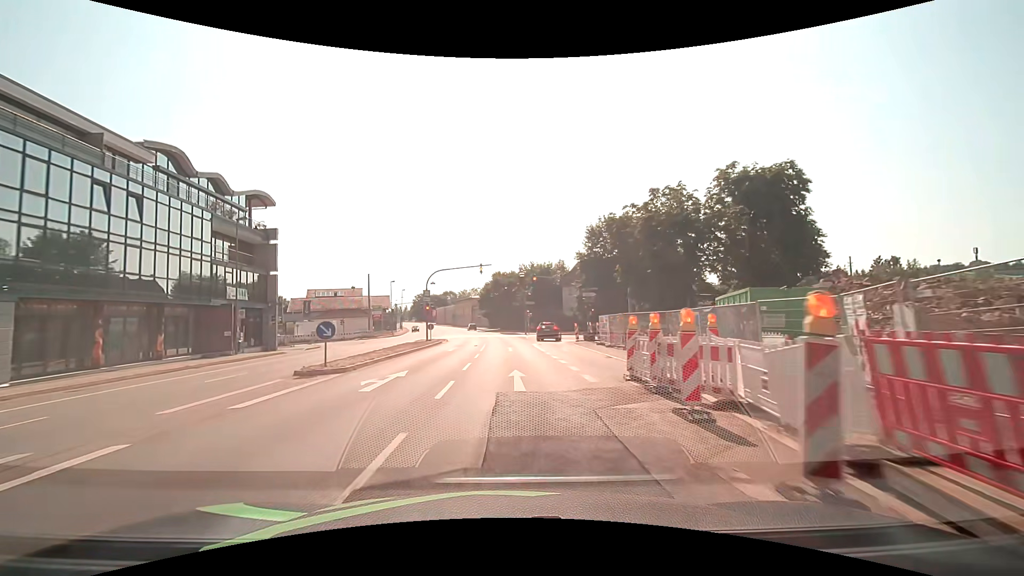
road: primary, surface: asphalt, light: Day
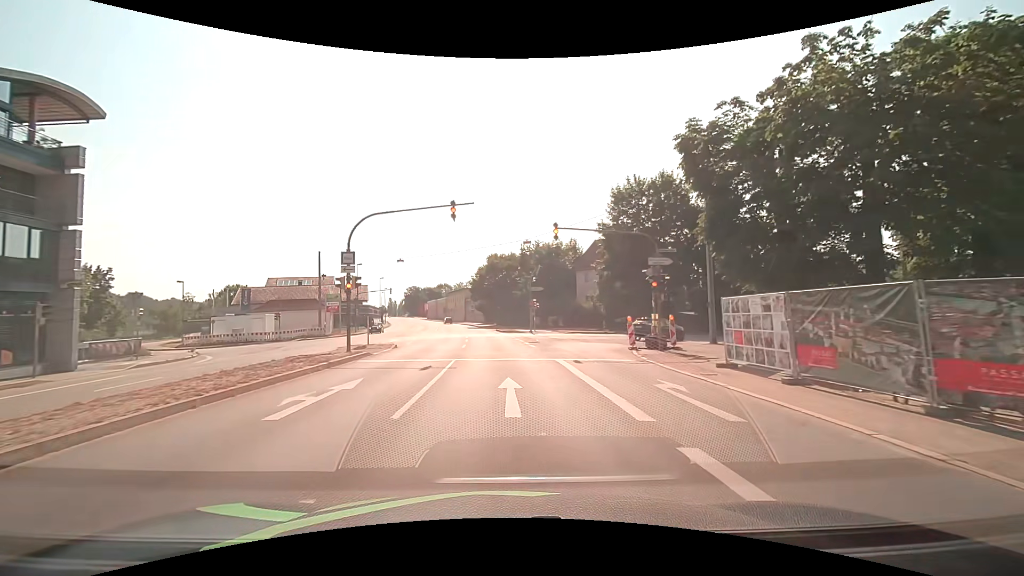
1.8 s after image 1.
(+0.1, +19.9) m; 0°
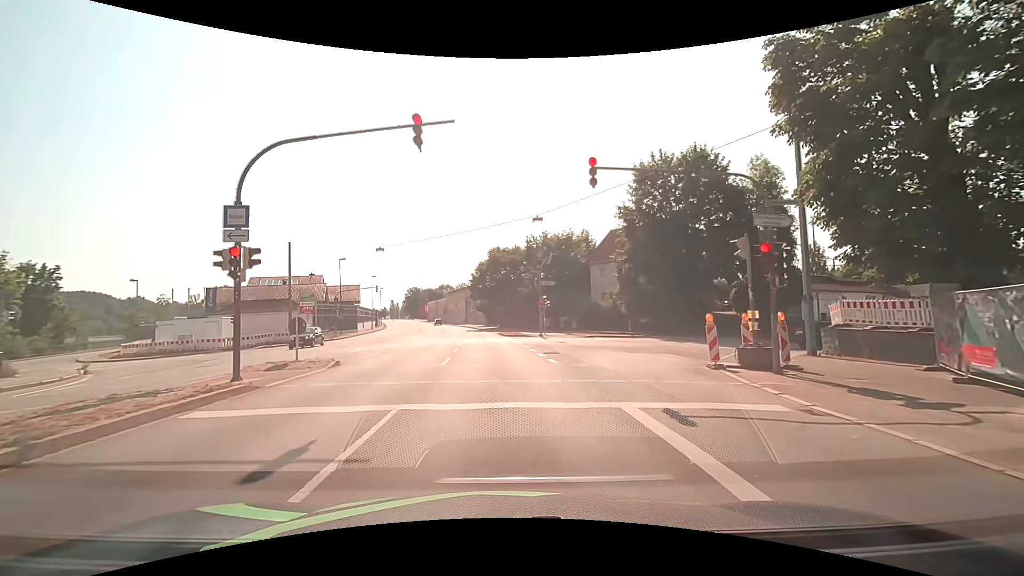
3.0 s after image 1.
(-0.1, +8.9) m; 0°
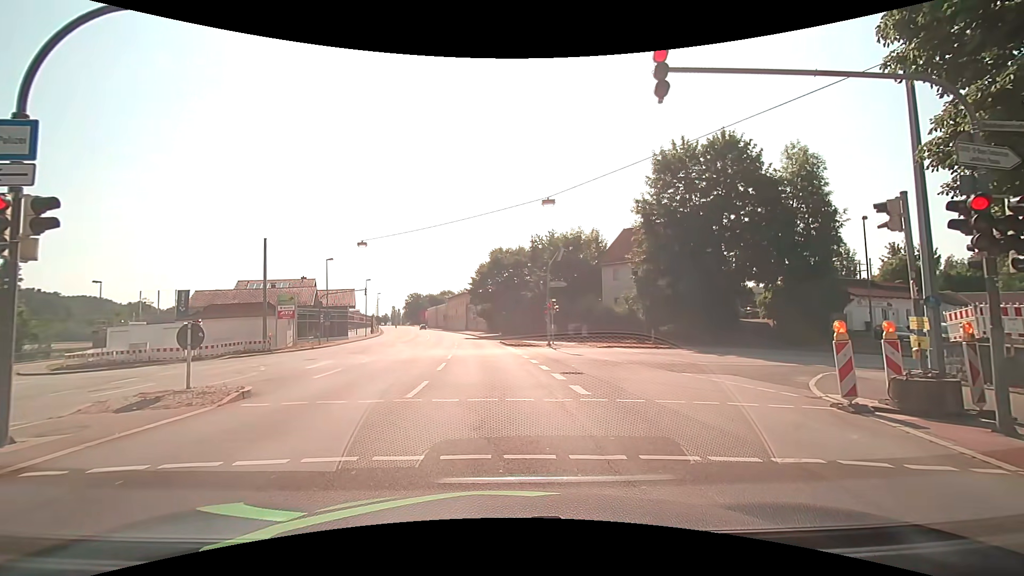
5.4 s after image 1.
(-0.1, +5.3) m; 0°
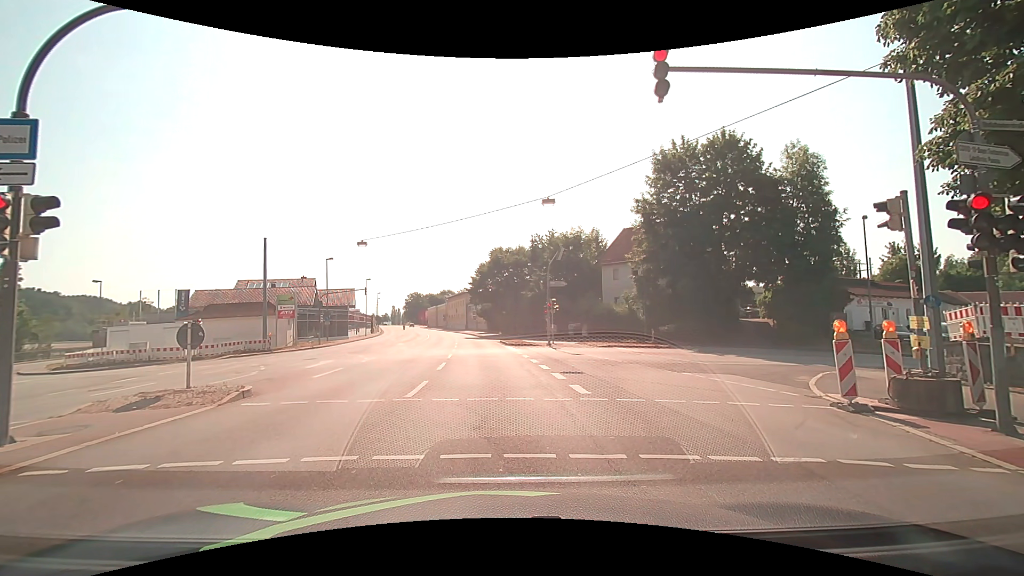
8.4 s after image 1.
(0.0, +0.1) m; 0°
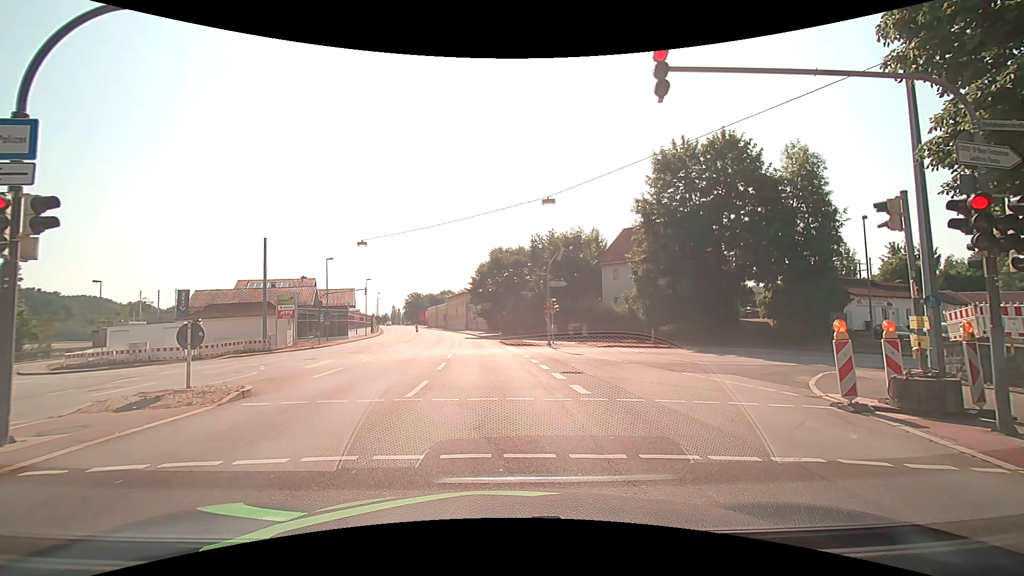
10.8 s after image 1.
(0.0, 0.0) m; 0°
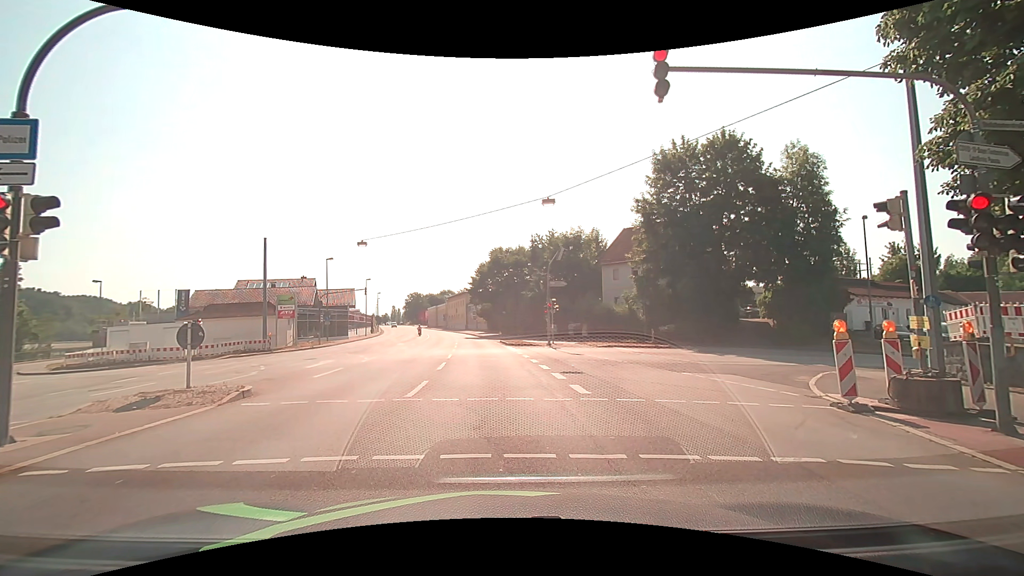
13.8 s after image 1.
(0.0, 0.0) m; 0°
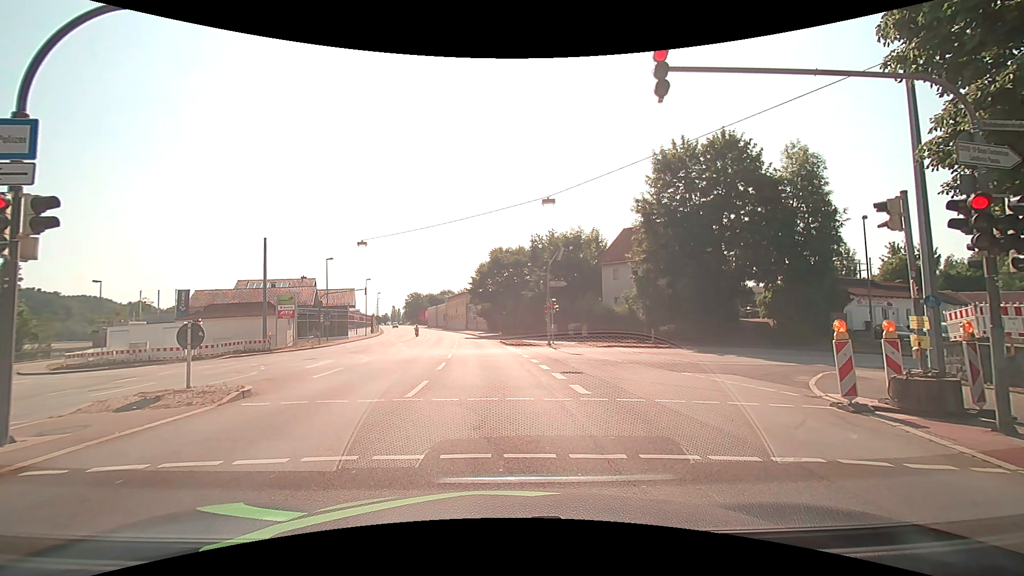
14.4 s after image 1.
(0.0, 0.0) m; 0°
